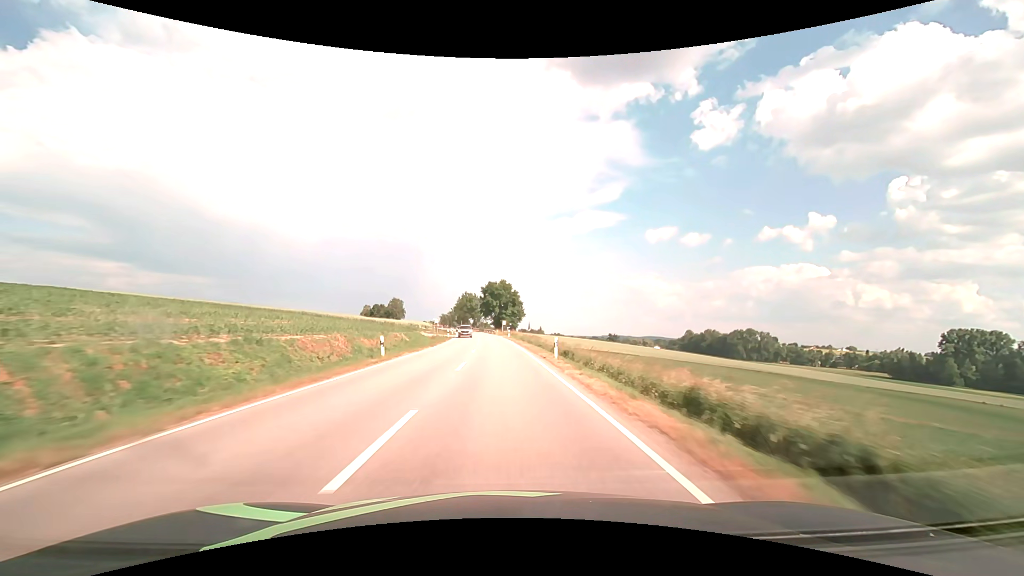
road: secondary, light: Day
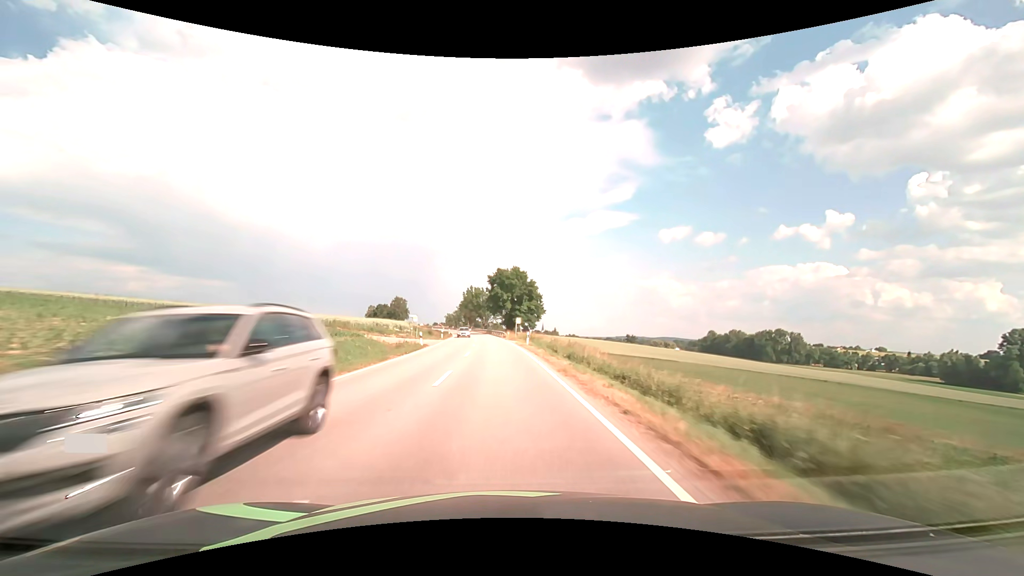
(-0.3, +28.4) m; -1°
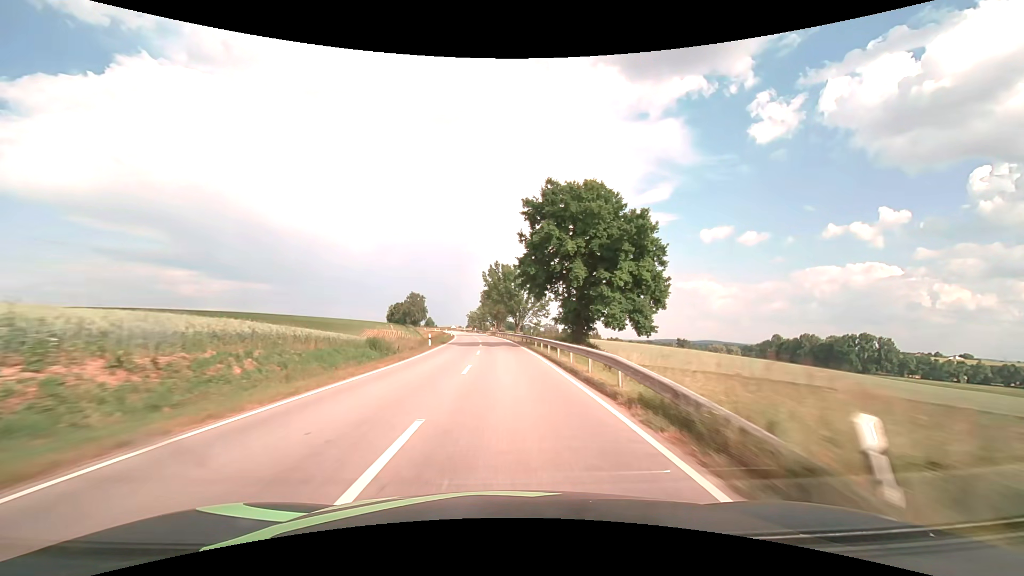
(-2.1, +56.6) m; -4°
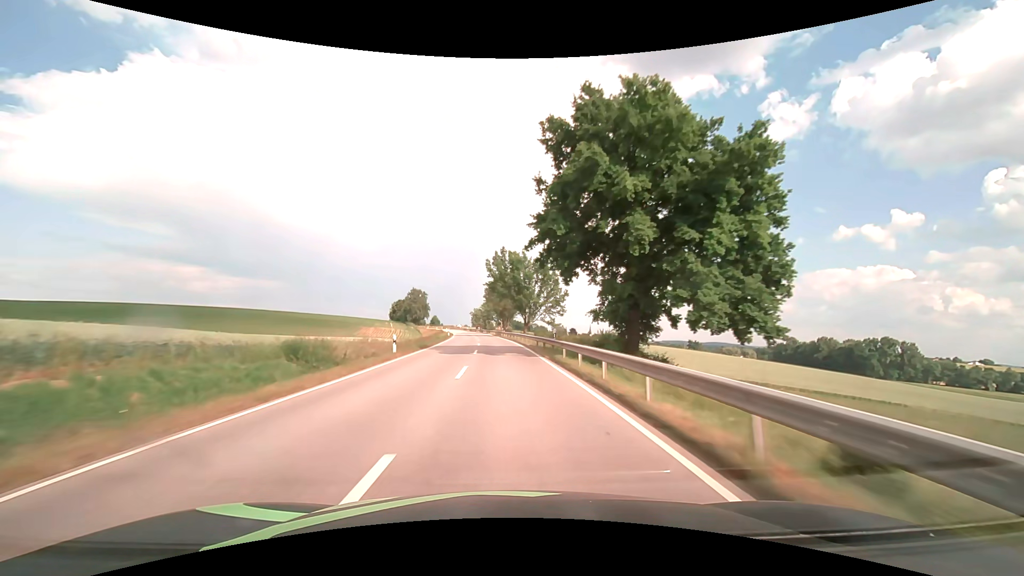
(-0.1, +14.2) m; -1°
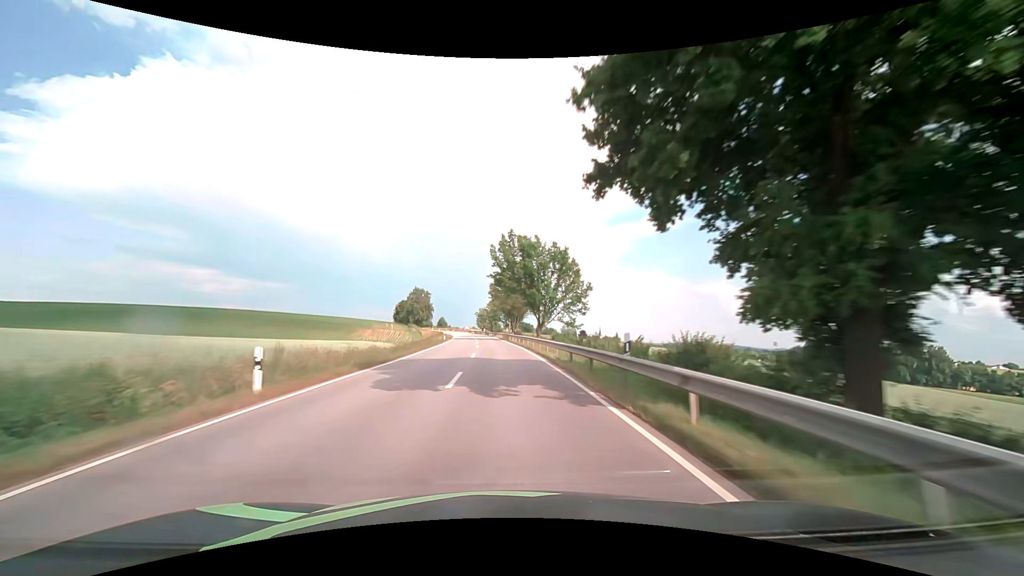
(-0.1, +14.2) m; -1°
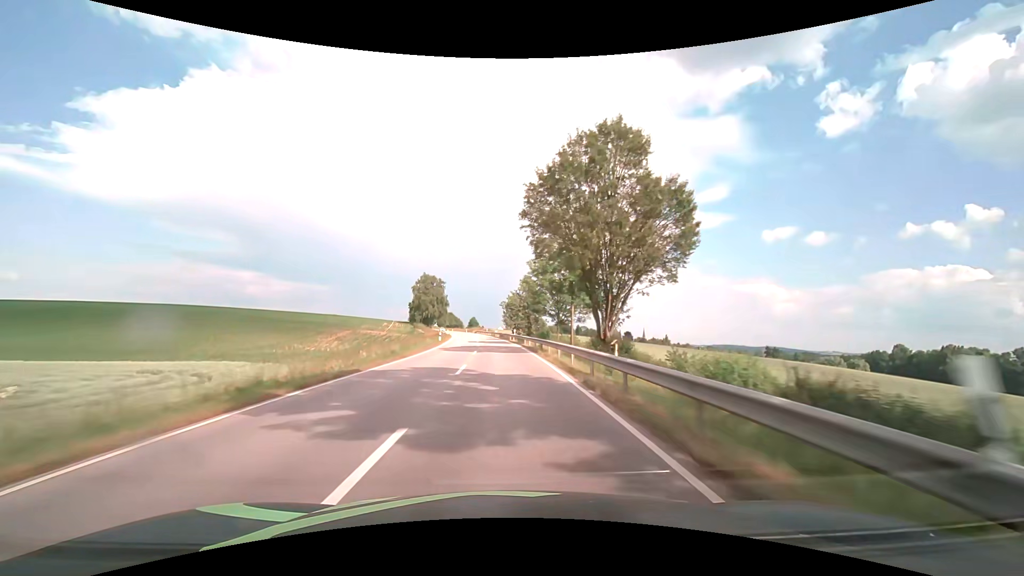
(-2.0, +56.6) m; -4°
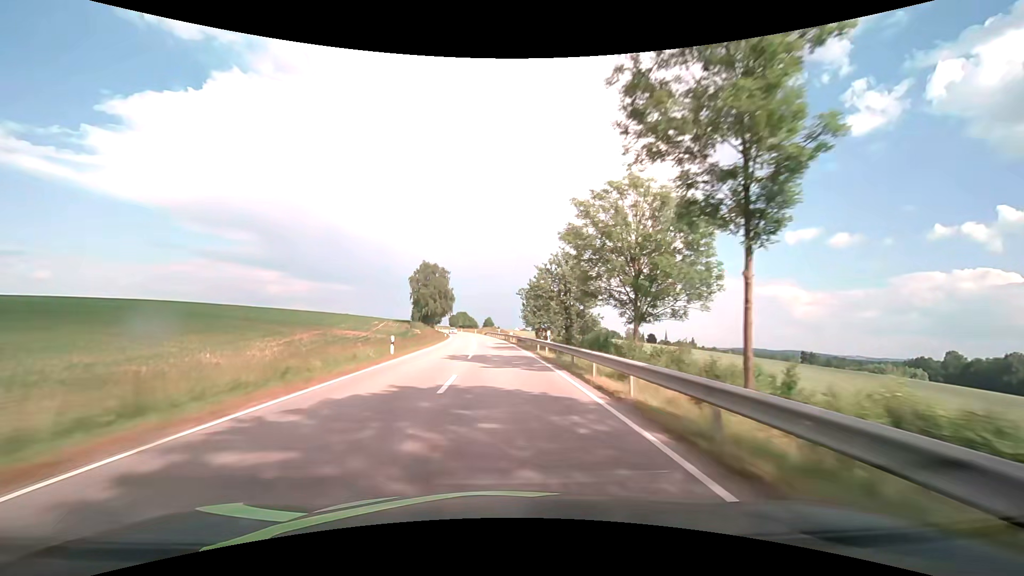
(-0.4, +28.3) m; -2°
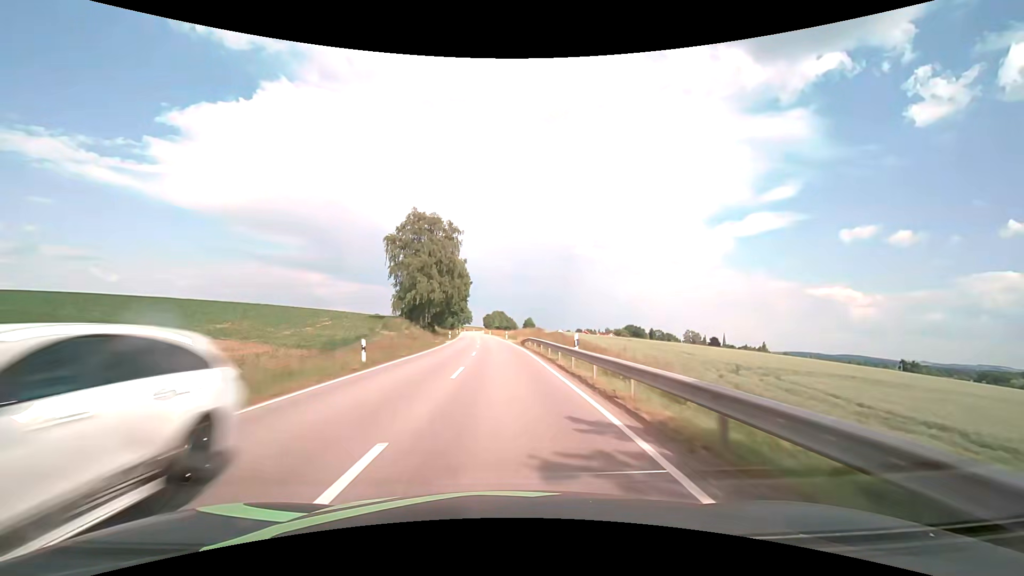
(-1.9, +56.6) m; -4°
(0, +10) (0, +20) (-1, +30) (-1, +40) (-1, +50) (-2, +60) (-3, +70) (-3, +80) (-4, +90) (-5, +100) m
